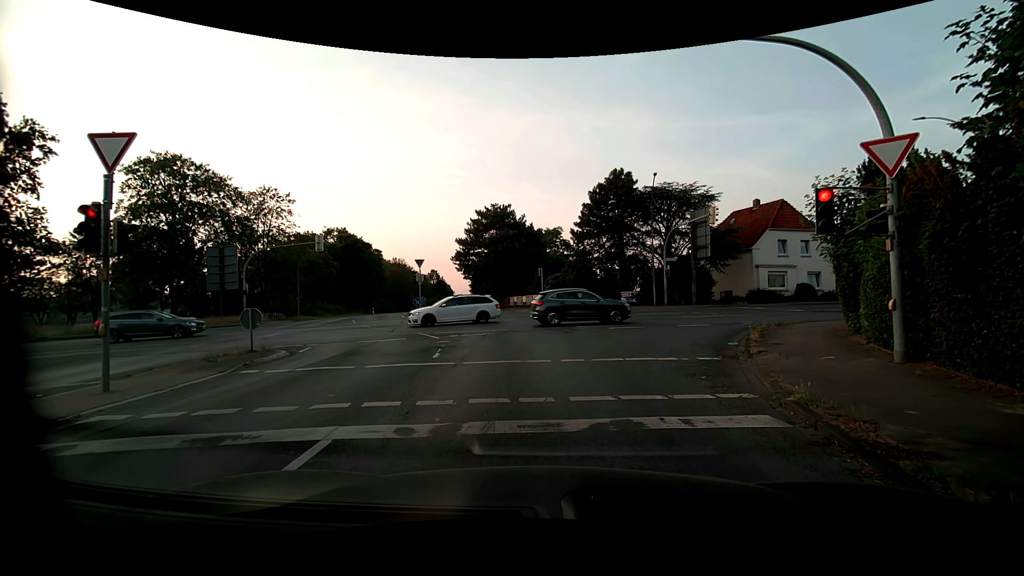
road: primary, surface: asphalt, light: Day
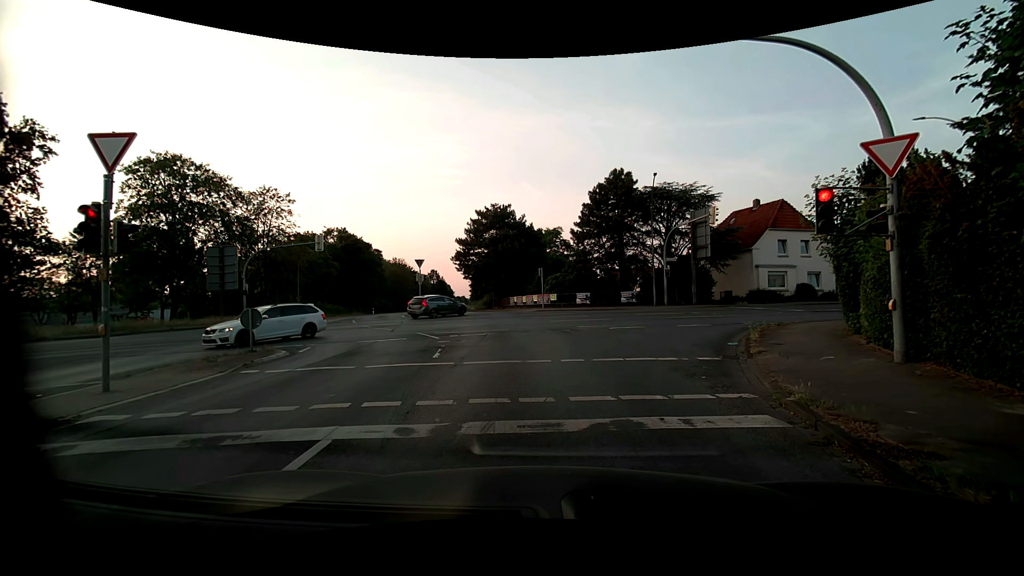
(0.0, 0.0) m; 0°
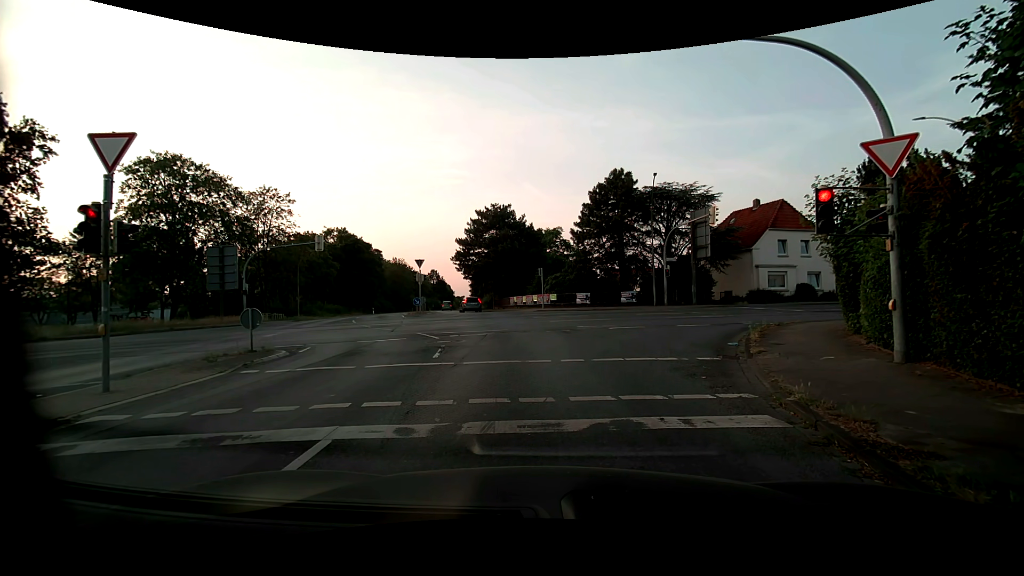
(0.0, 0.0) m; 0°
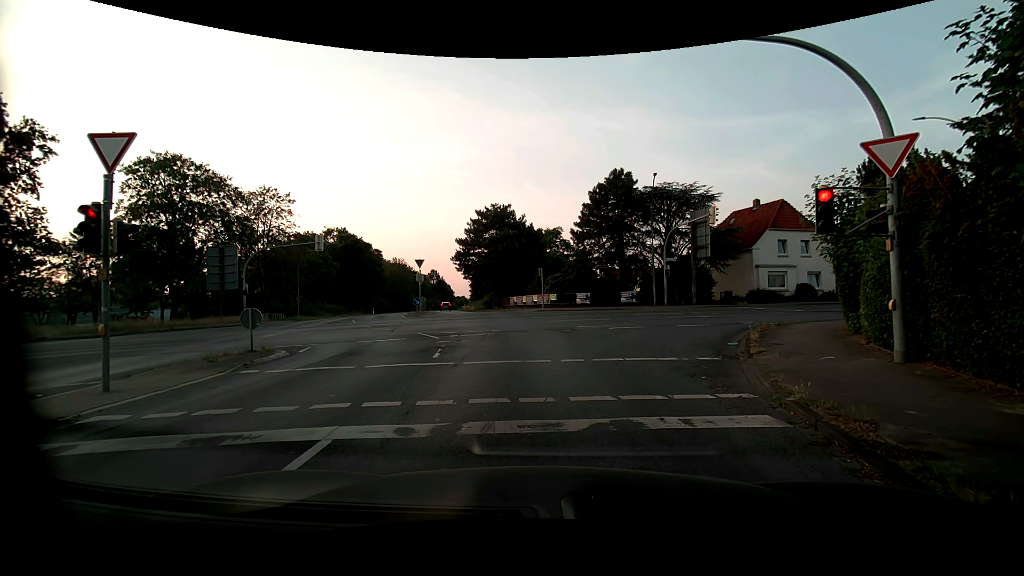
(0.0, 0.0) m; 0°
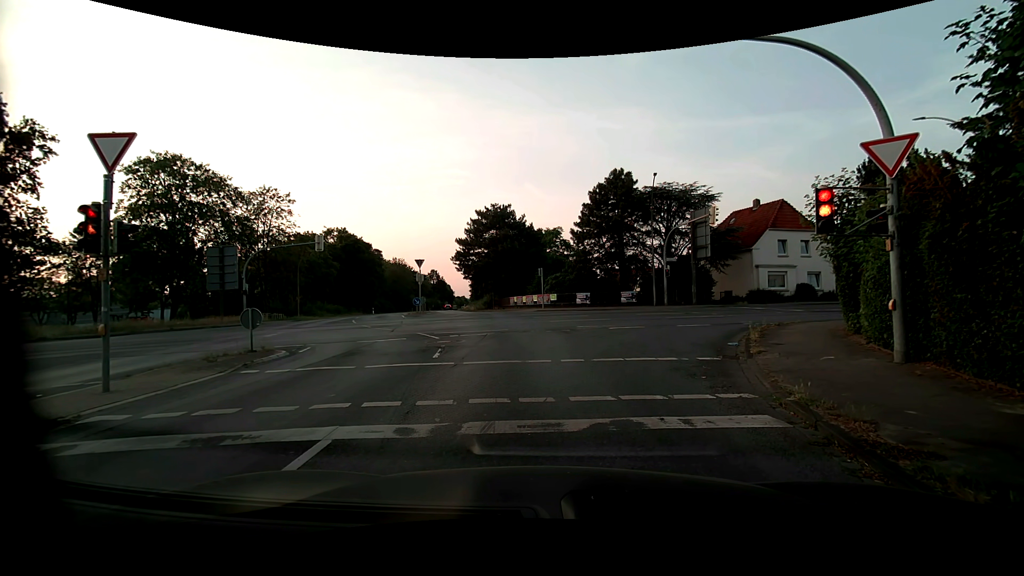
(0.0, 0.0) m; 0°
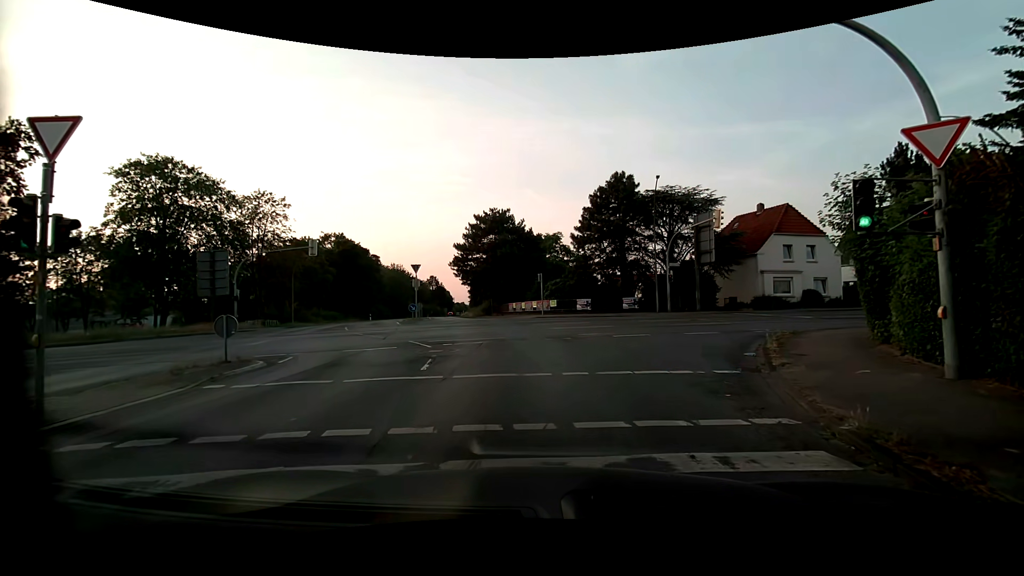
(0.0, +1.3) m; 0°
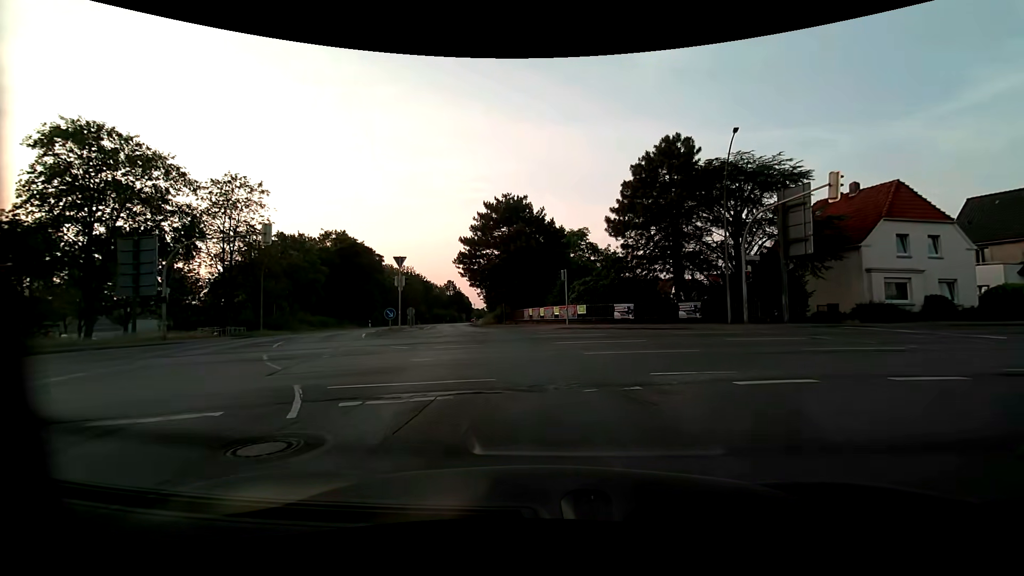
(-0.2, +10.8) m; -2°
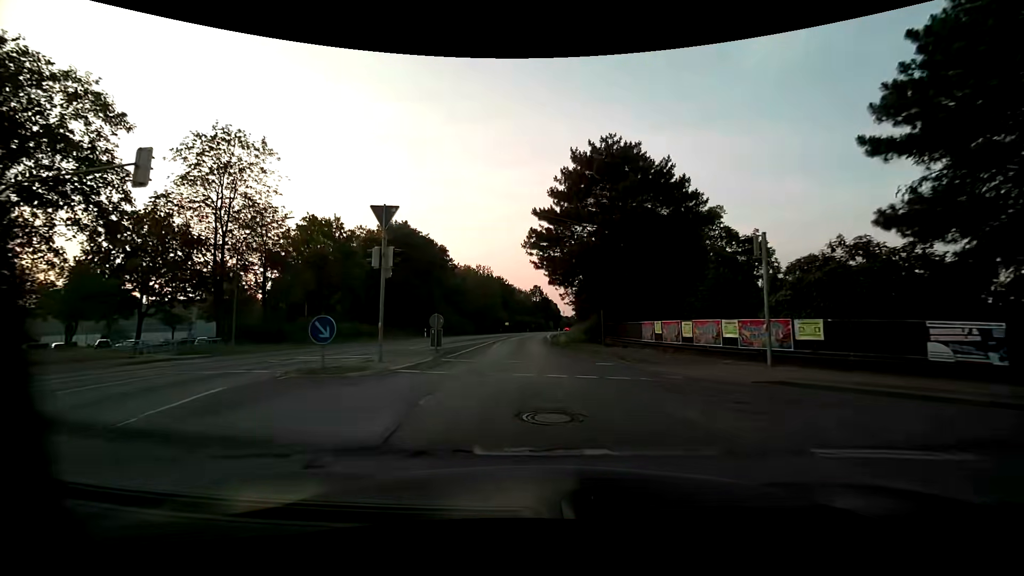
(-1.8, +18.0) m; -11°
(0, +10) (-1, +20) (-1, +30) (-2, +40) (-2, +50) (-2, +60) (-1, +70) (-1, +80) (-1, +90) (0, +100) m
